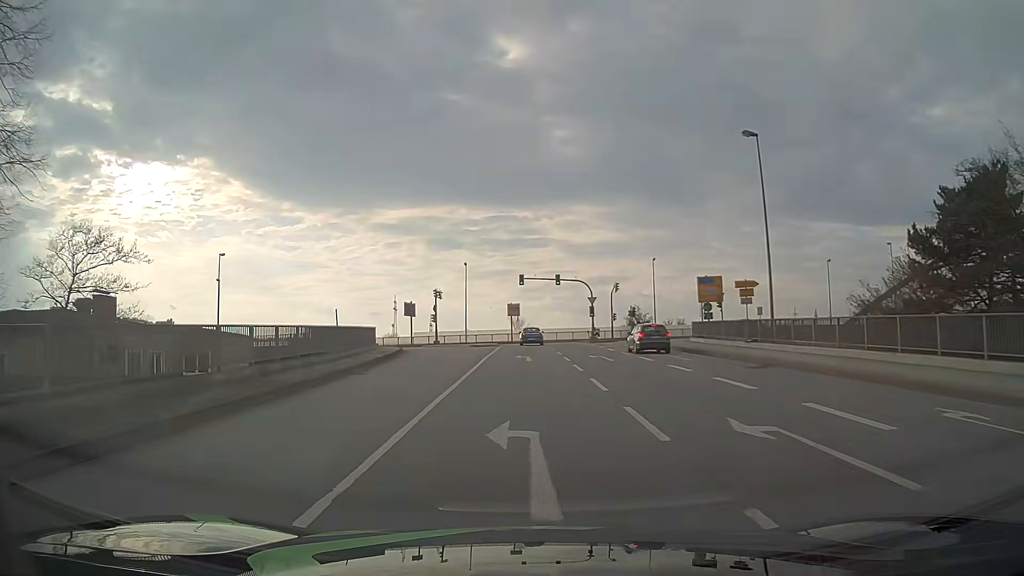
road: primary_link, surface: asphalt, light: Day
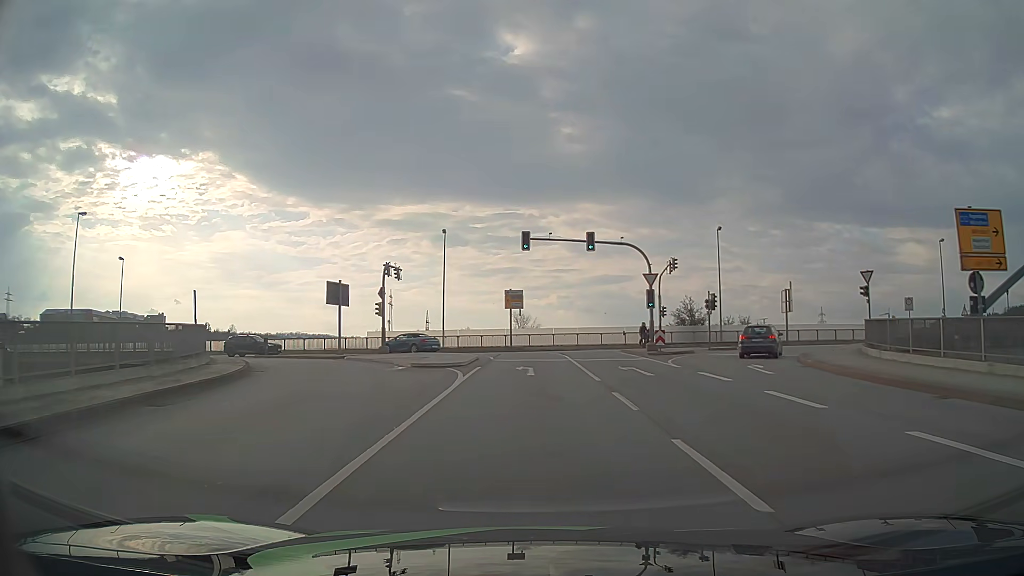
(-0.4, +27.2) m; -1°
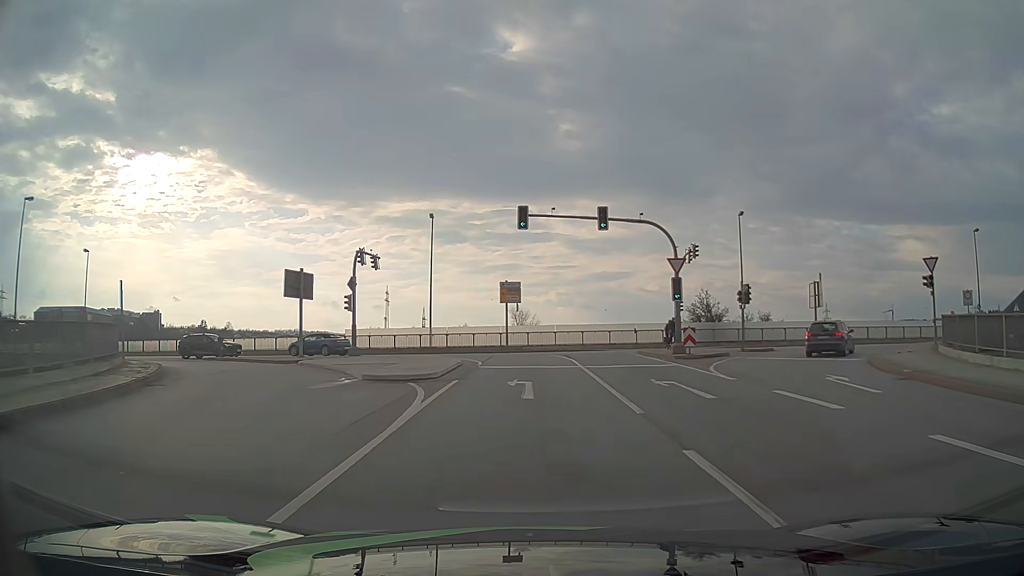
(0.0, +6.6) m; 0°
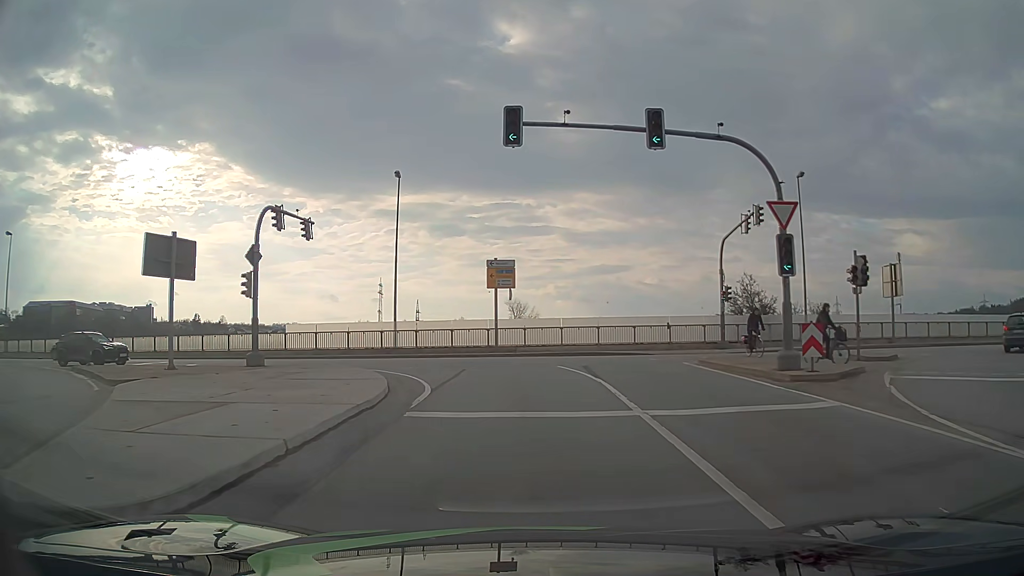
(0.0, +12.5) m; 0°
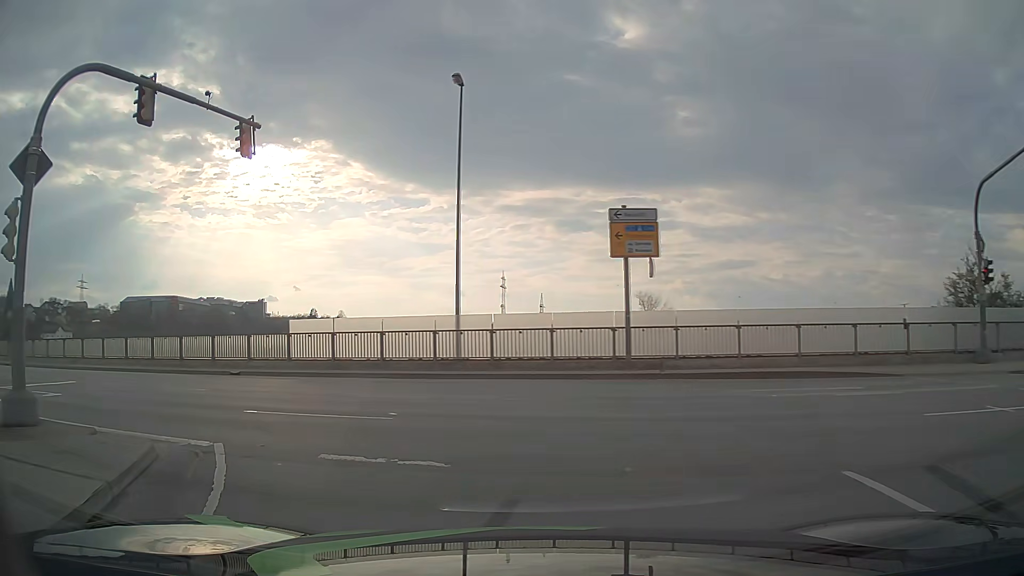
(-0.5, +15.1) m; -10°
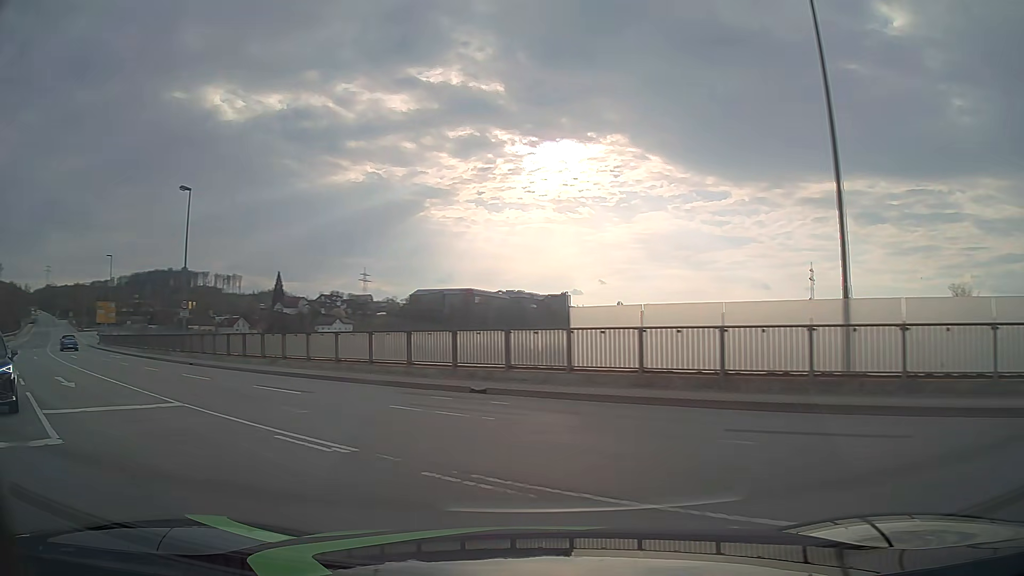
(-1.9, +9.2) m; -24°
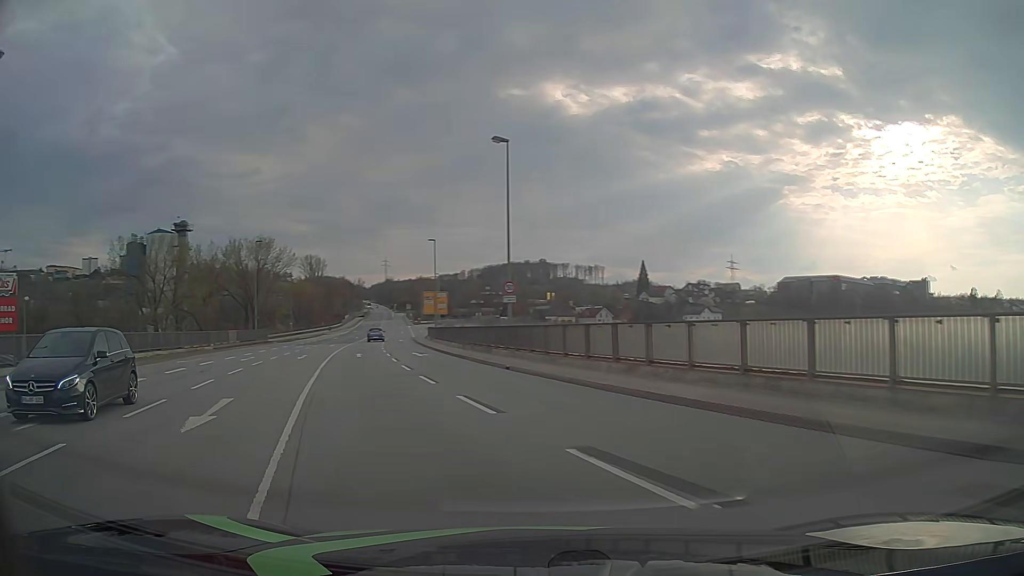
(-3.0, +9.9) m; -32°
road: primary
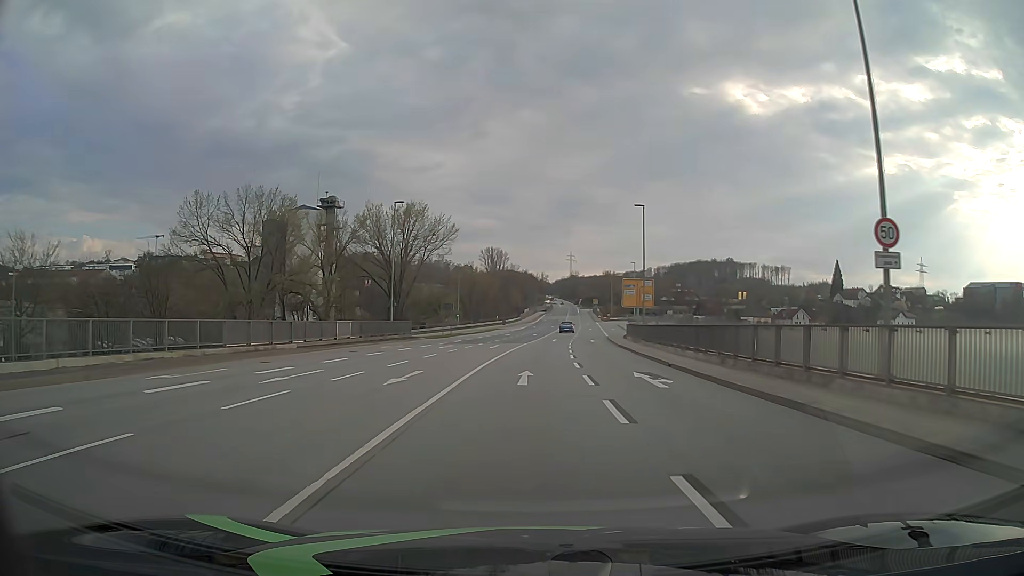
(-4.7, +18.7) m; -18°
(0, +10) (0, +20) (0, +30) (+1, +40) (+1, +50) (+2, +60) (+3, +70) (+3, +80) (+4, +90) (+5, +100) m
